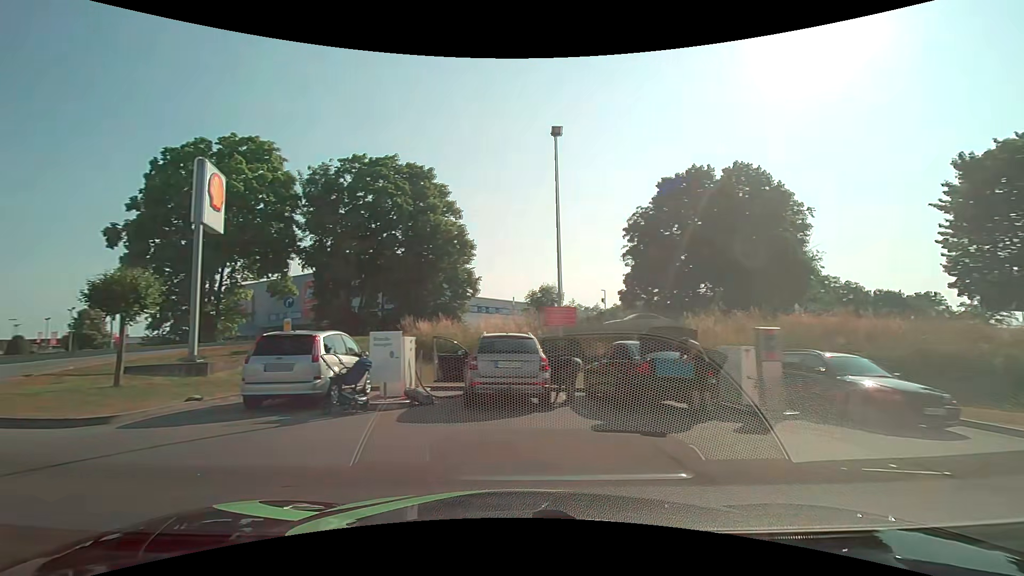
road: service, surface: asphalt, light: Day
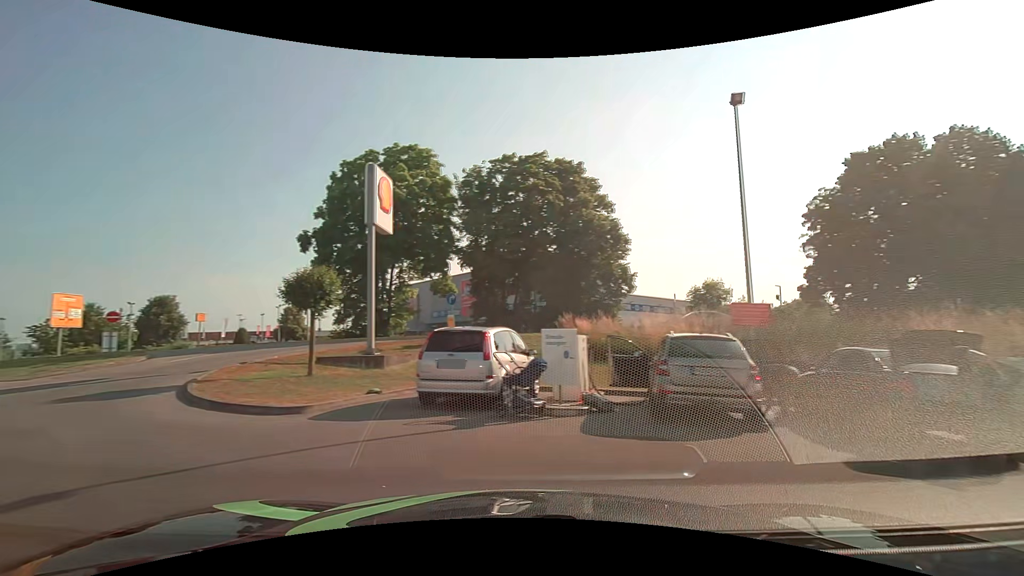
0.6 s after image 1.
(-0.2, +1.3) m; -17°
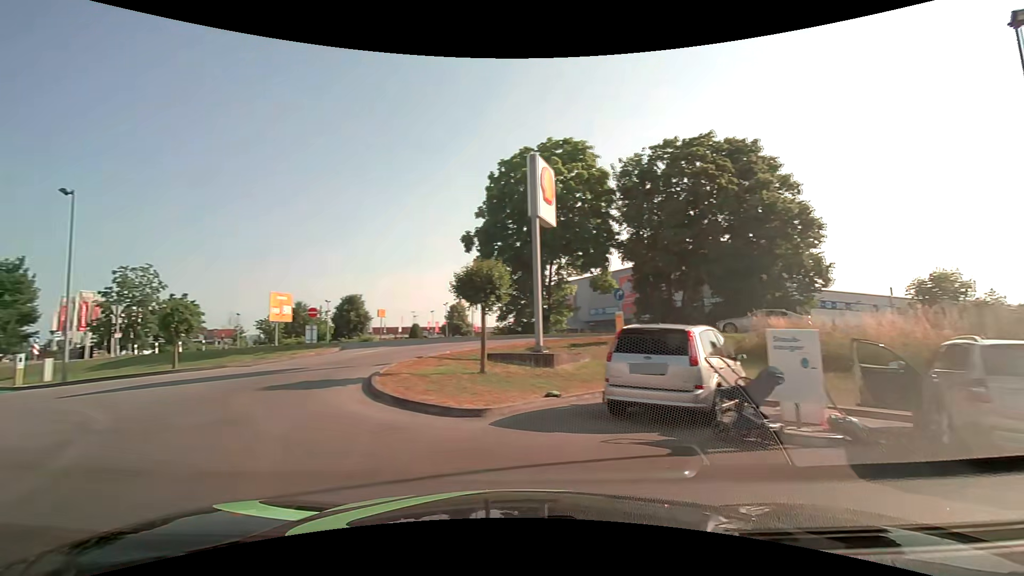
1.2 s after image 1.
(-0.2, +1.5) m; -18°
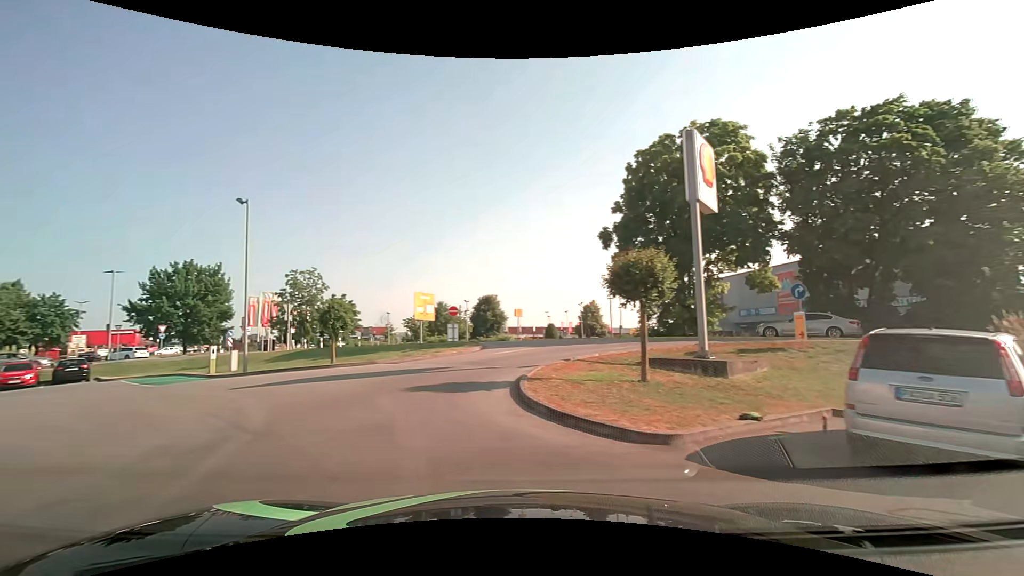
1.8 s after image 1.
(-0.2, +1.7) m; -15°
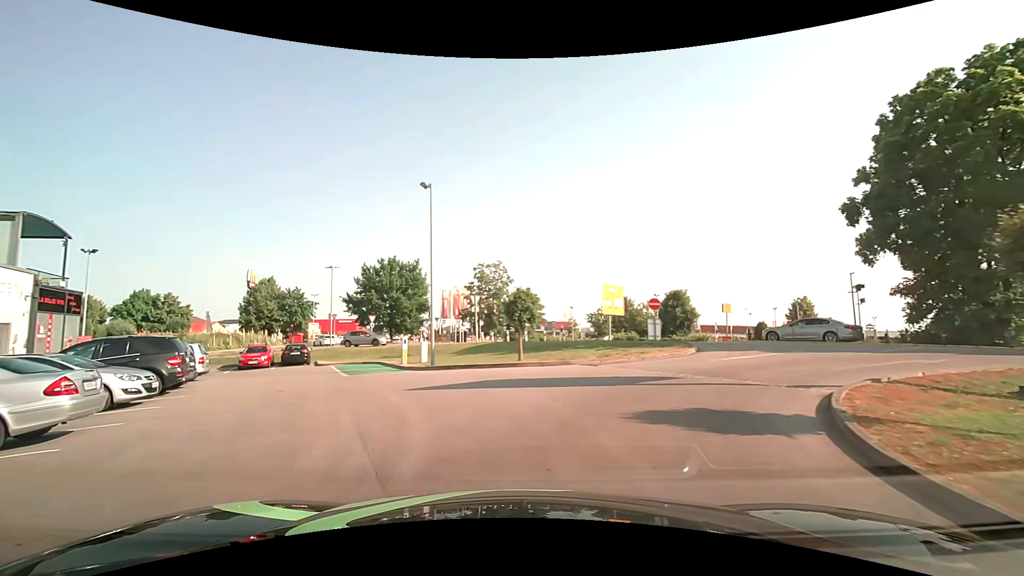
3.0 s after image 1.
(-0.8, +4.0) m; -21°
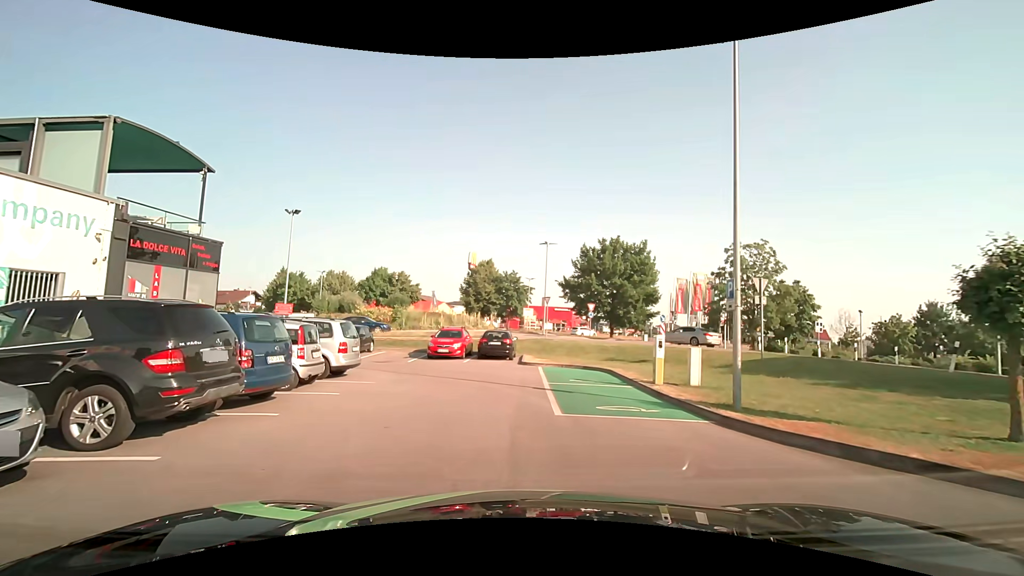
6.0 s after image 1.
(-2.7, +10.8) m; -24°
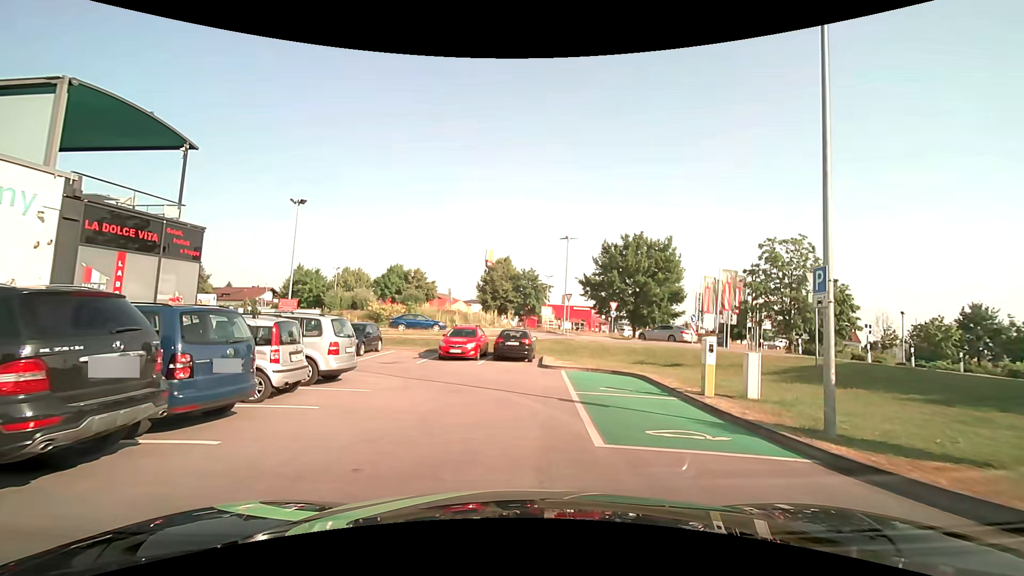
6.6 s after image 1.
(0.0, +2.2) m; -1°
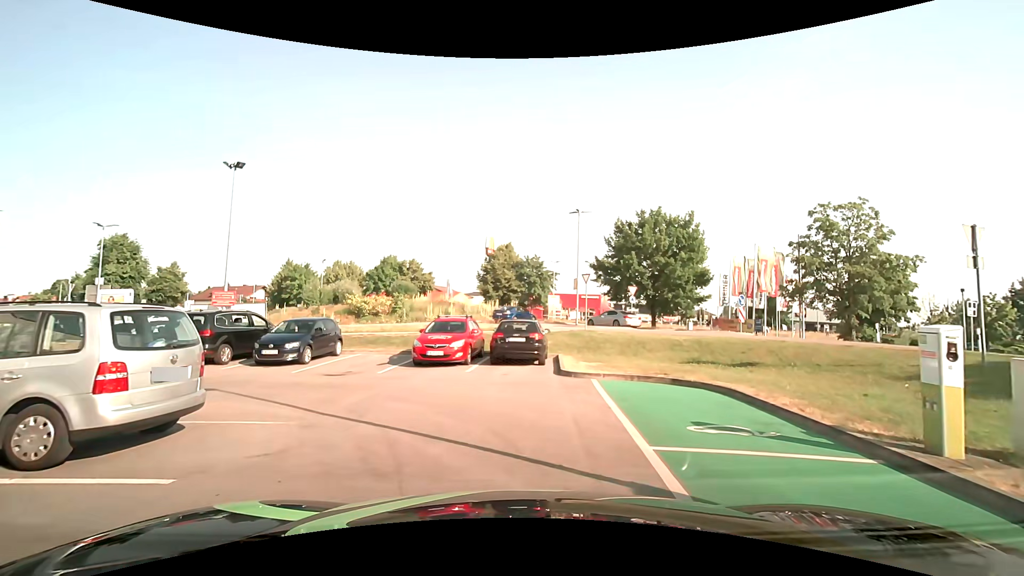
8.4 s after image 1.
(0.0, +6.4) m; 0°
